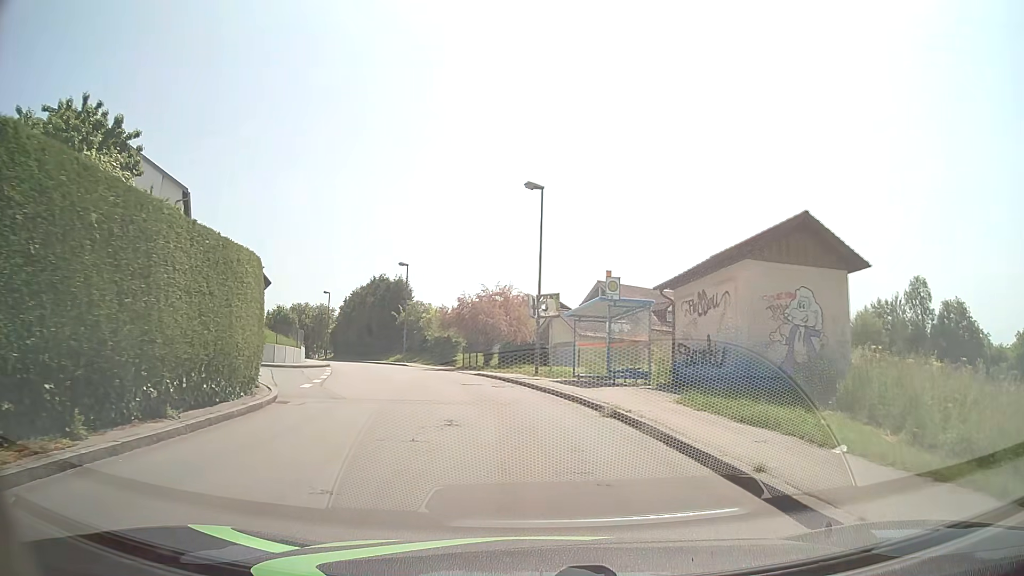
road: unclassified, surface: asphalt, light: Day
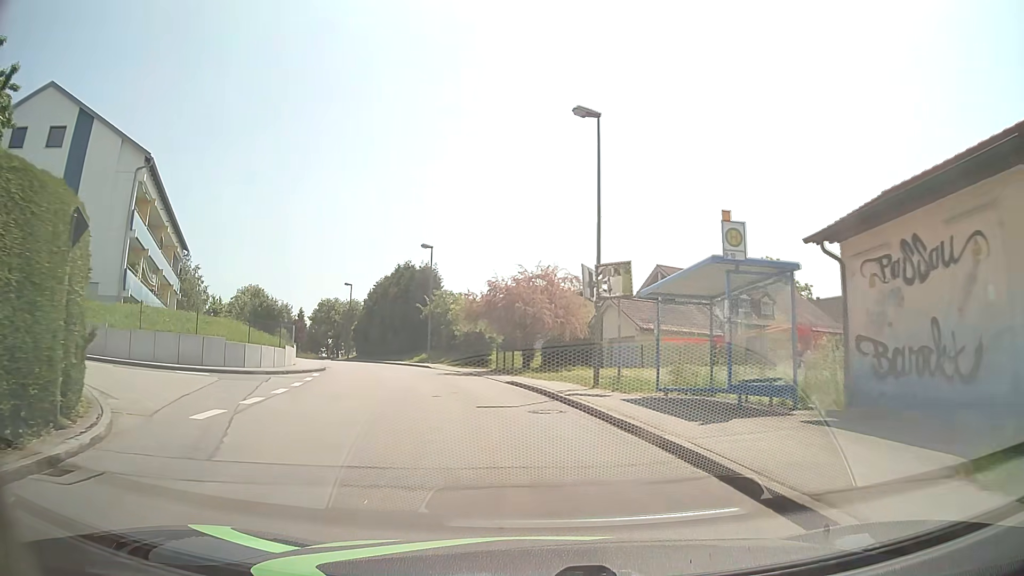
(-0.3, +9.0) m; -4°
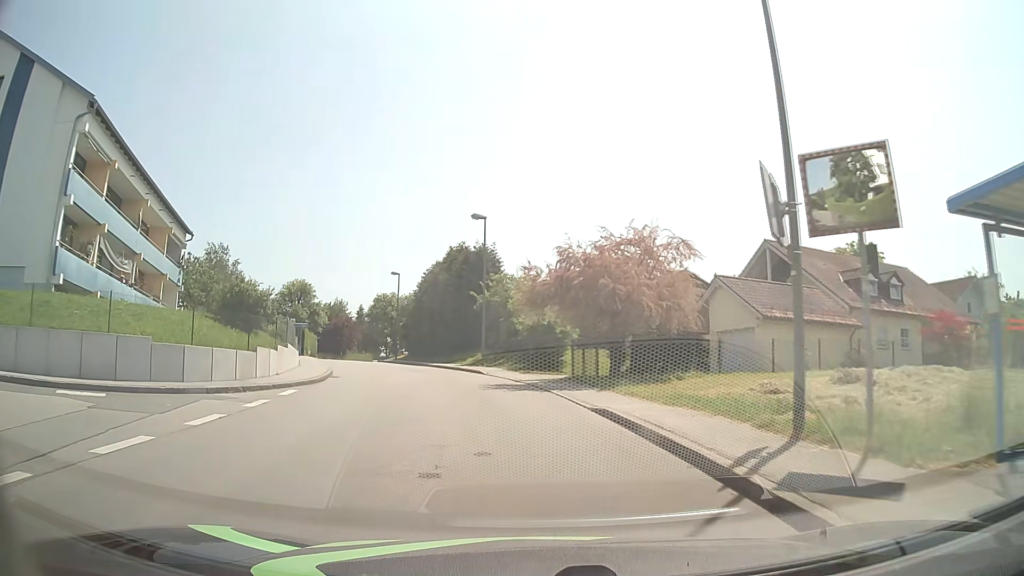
(-0.5, +10.1) m; -6°
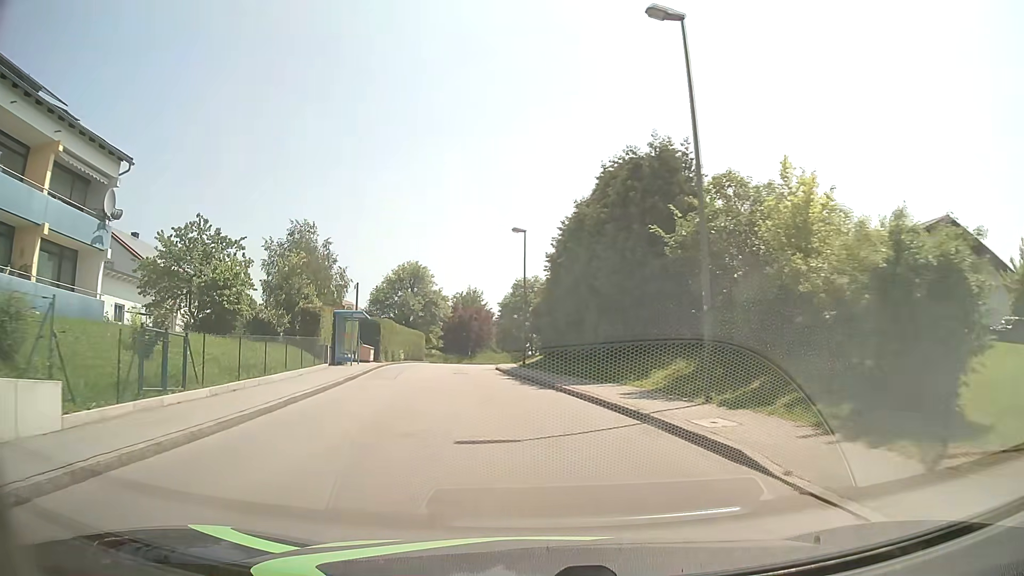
(-2.5, +22.6) m; -13°
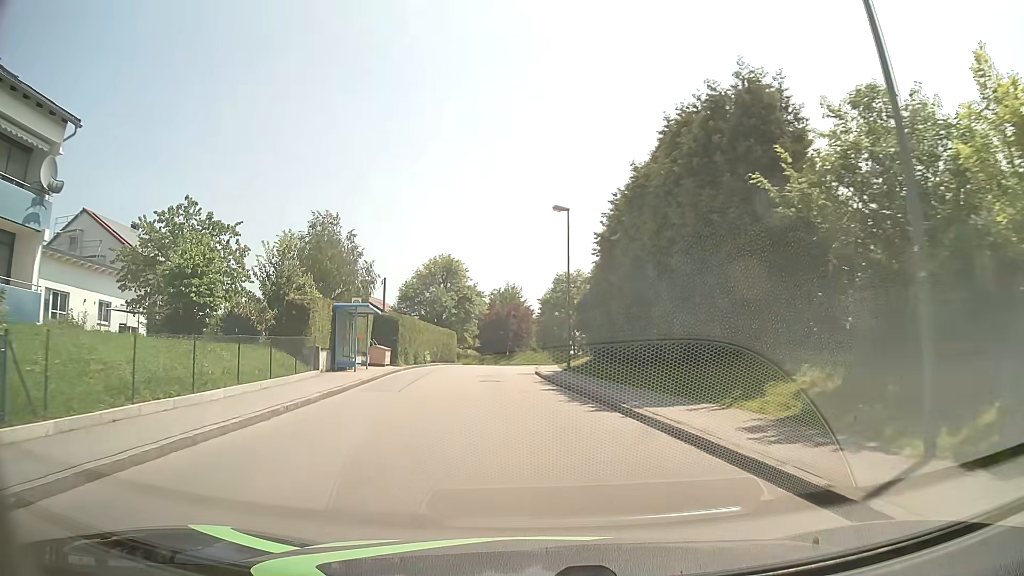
(-0.2, +6.2) m; -4°
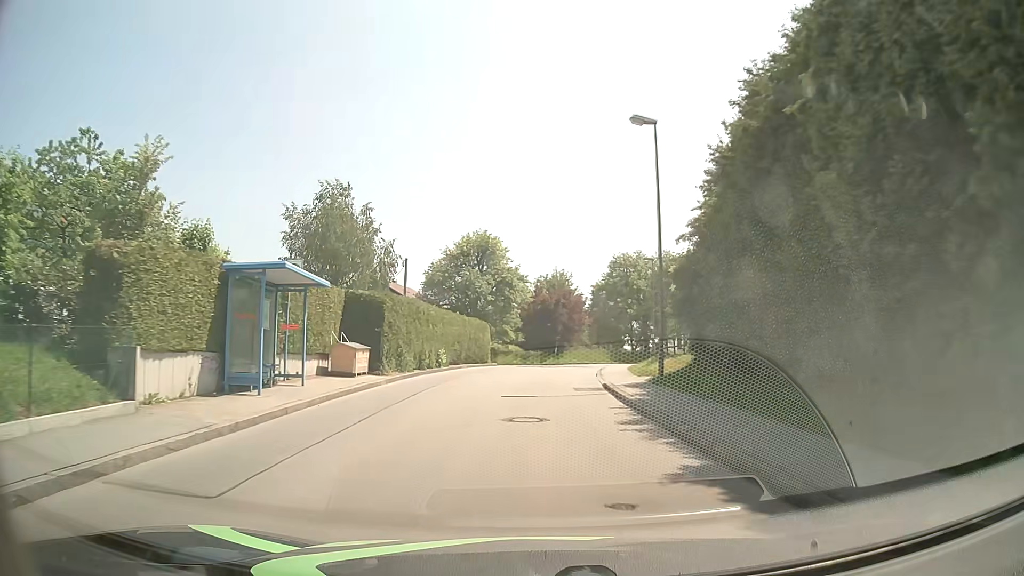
(-0.6, +13.0) m; -4°
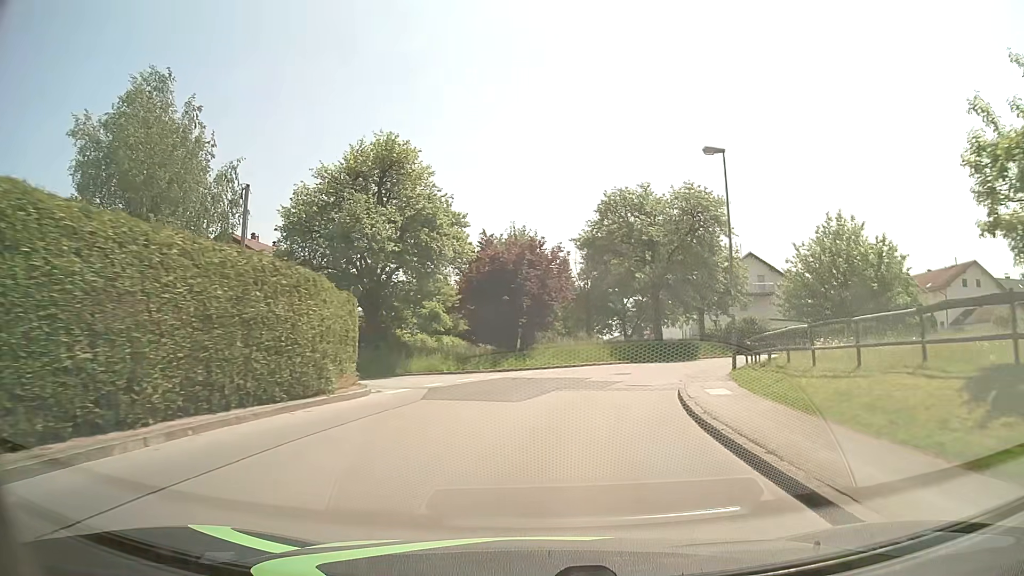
(+0.4, +27.3) m; +4°
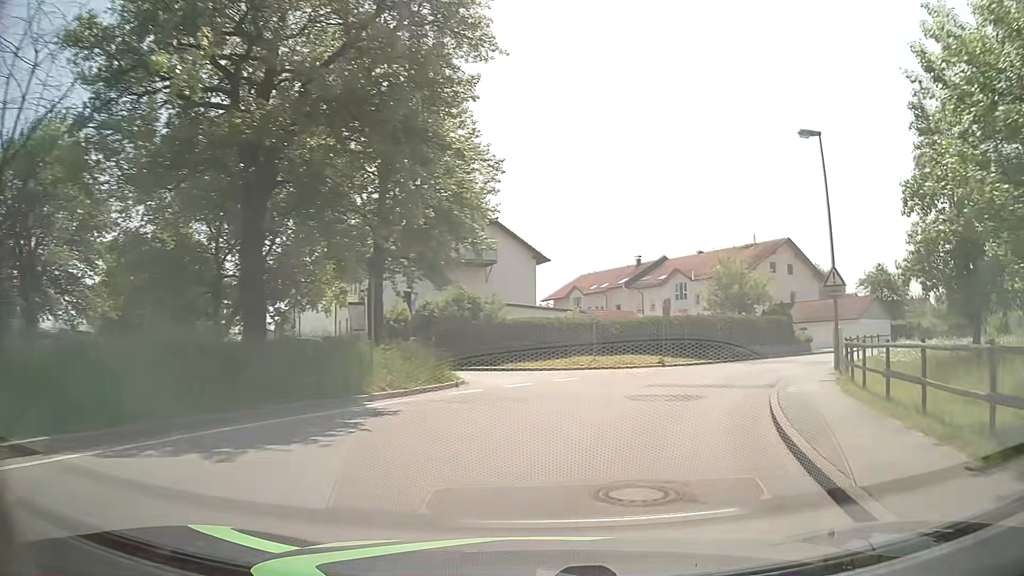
(+6.5, +31.4) m; +29°
(+1, +10) (+5, +19) (+10, +28) (+17, +35) (+24, +42) (+32, +47) (+41, +53) (+49, +59) (+57, +65) (+65, +70) m
